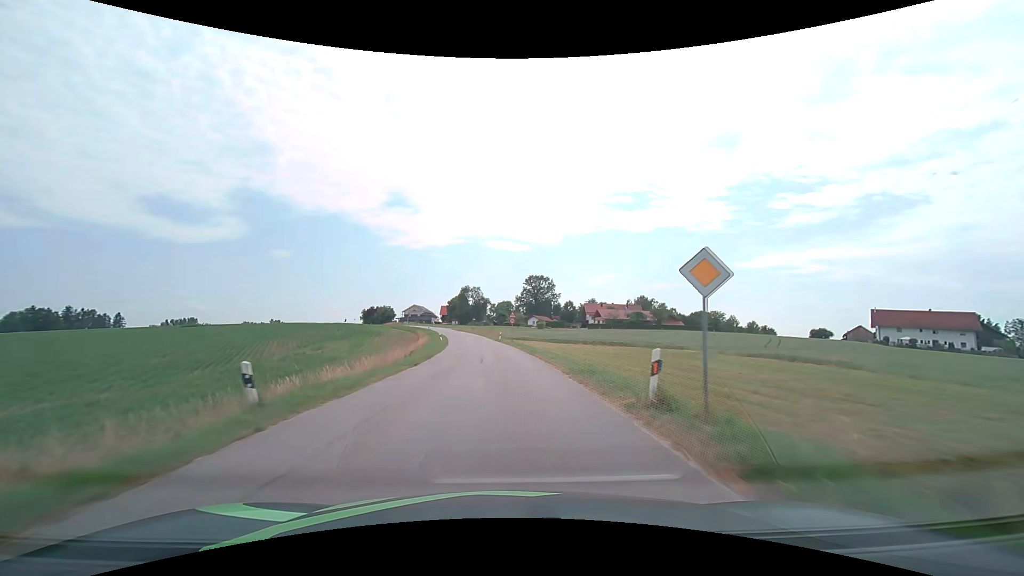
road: tertiary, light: Day
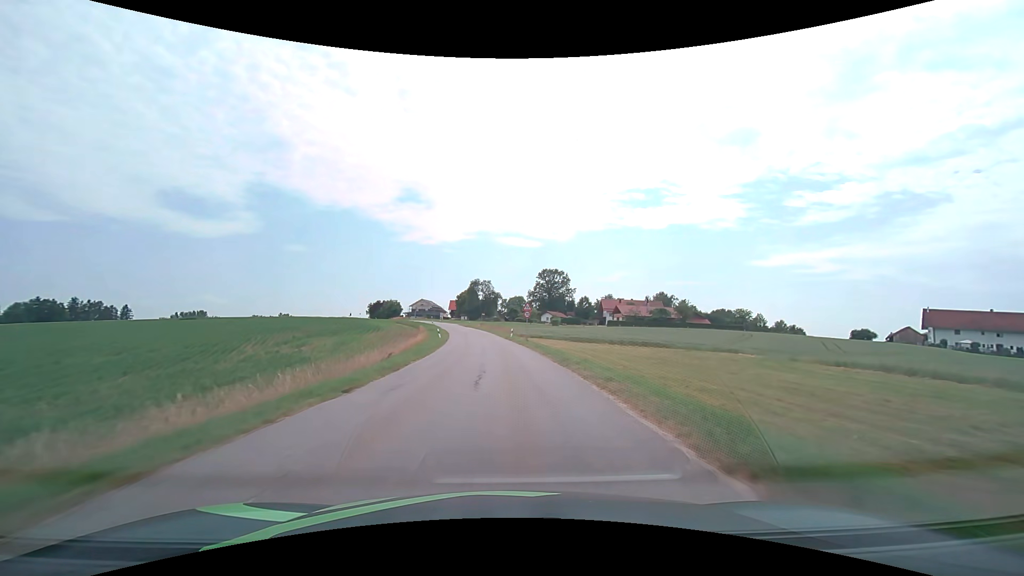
(-0.1, +10.7) m; -1°
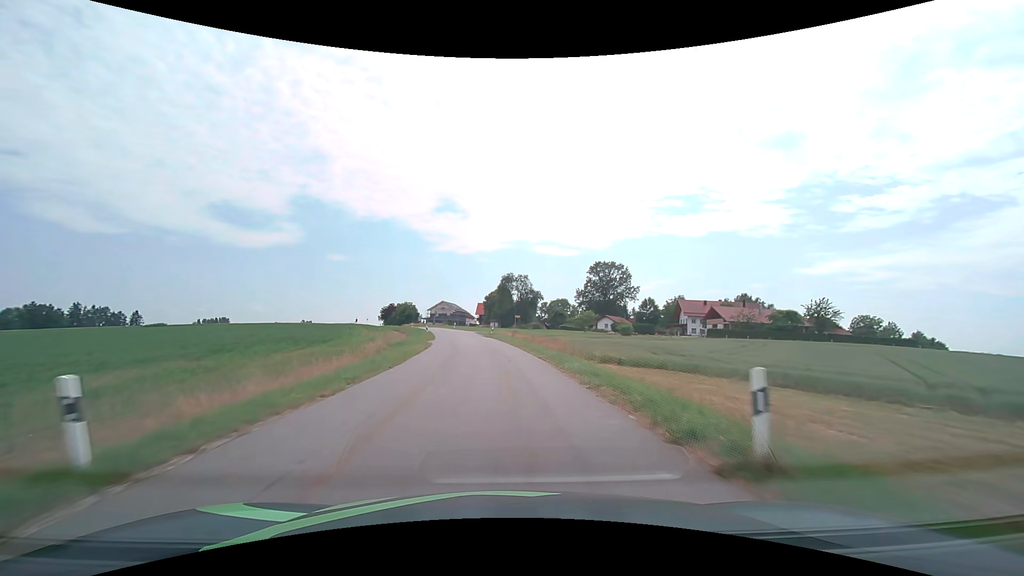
(-1.7, +42.8) m; -4°
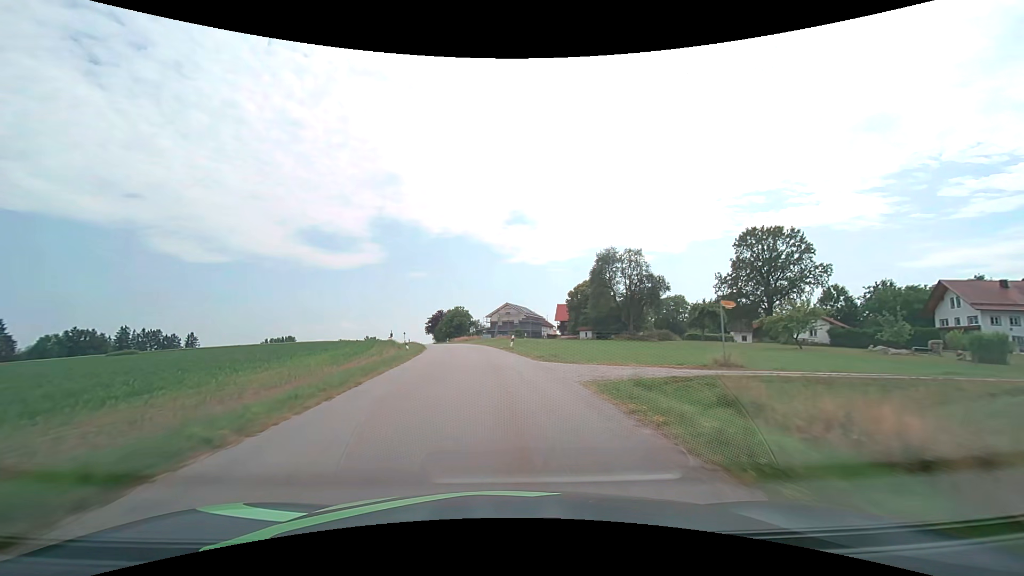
(-4.0, +53.0) m; -8°
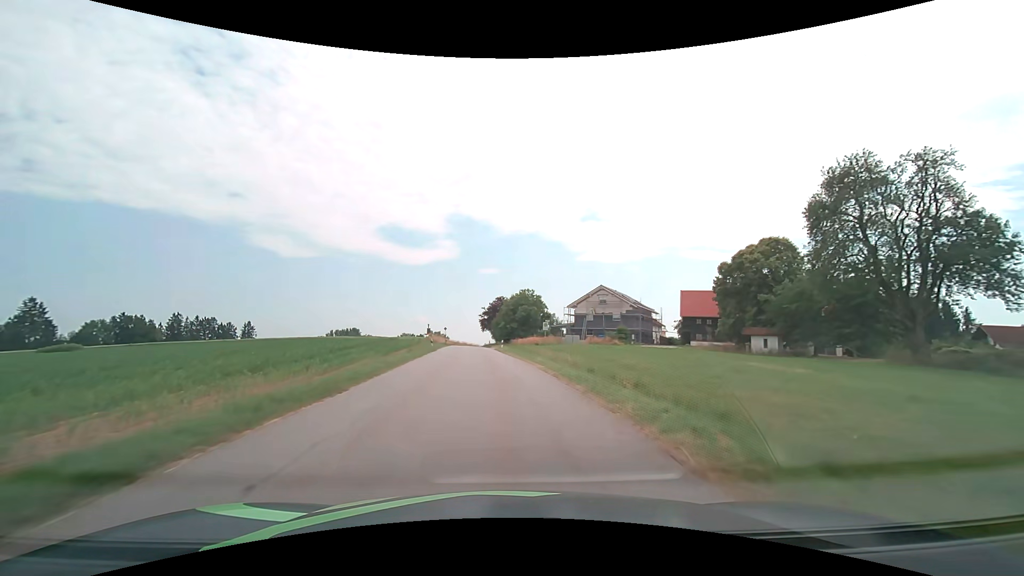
(-3.4, +42.3) m; -9°
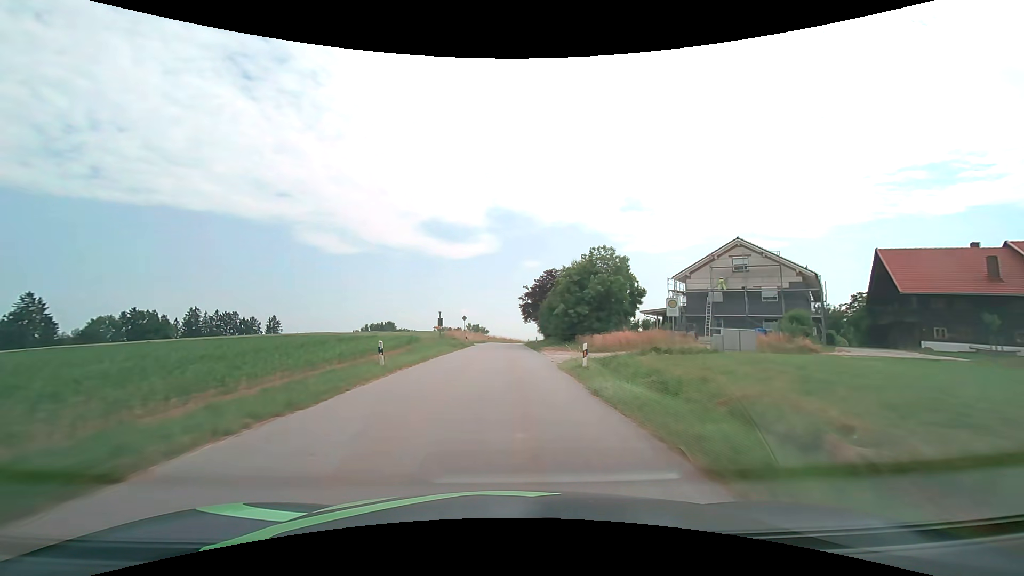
(-1.5, +32.2) m; -5°
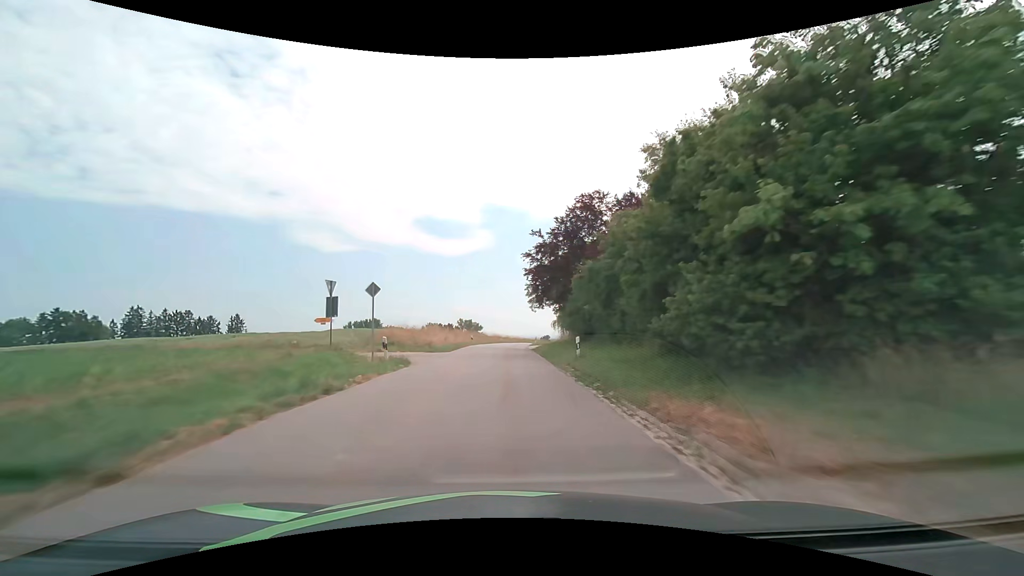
(+0.3, +32.6) m; +1°
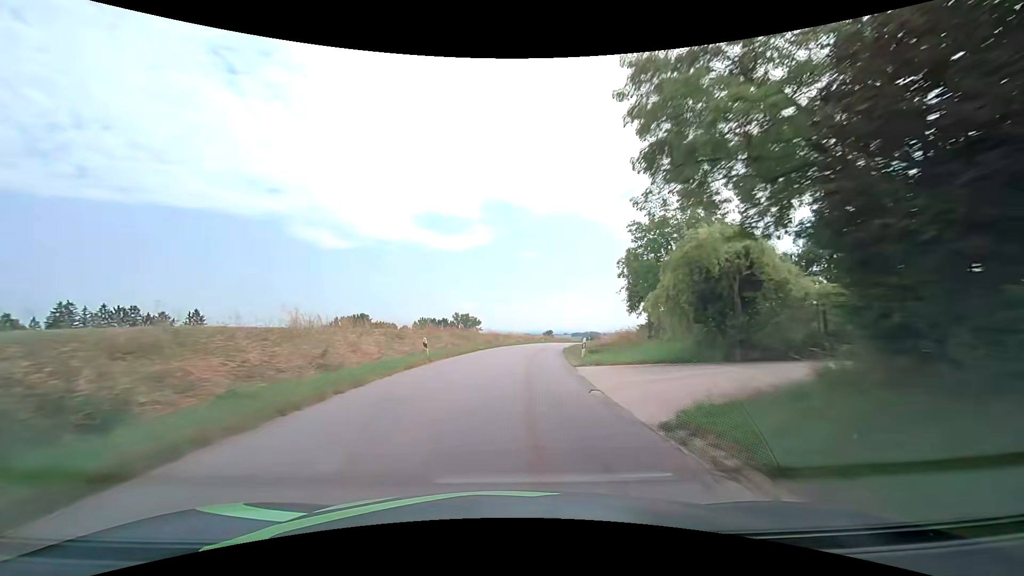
(-0.2, +32.7) m; 0°
(0, +10) (0, +20) (+1, +30) (+2, +40) (+4, +50) (+6, +60) (+8, +69) (+11, +79) (+14, +88) (+17, +98) m
